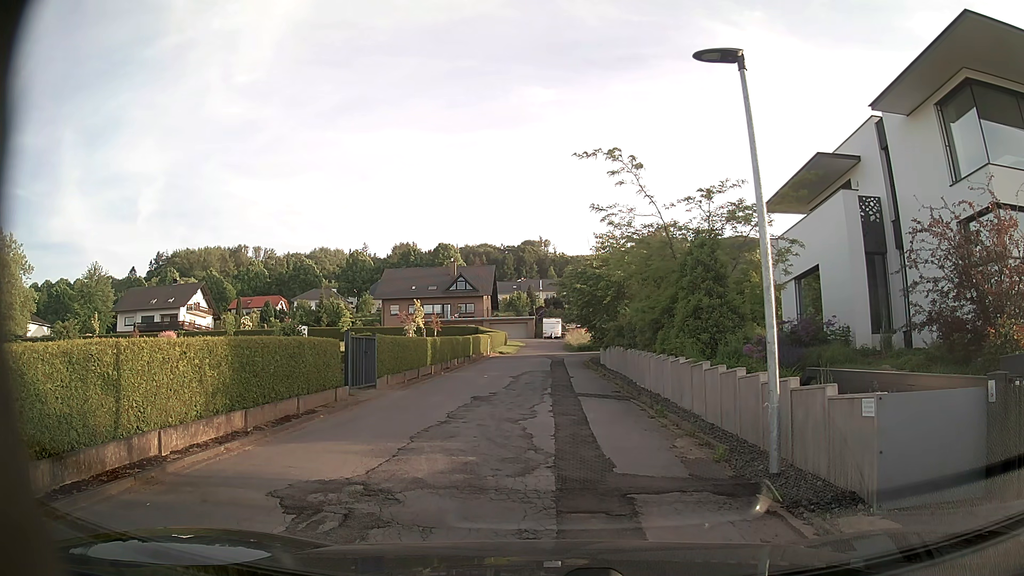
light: Day
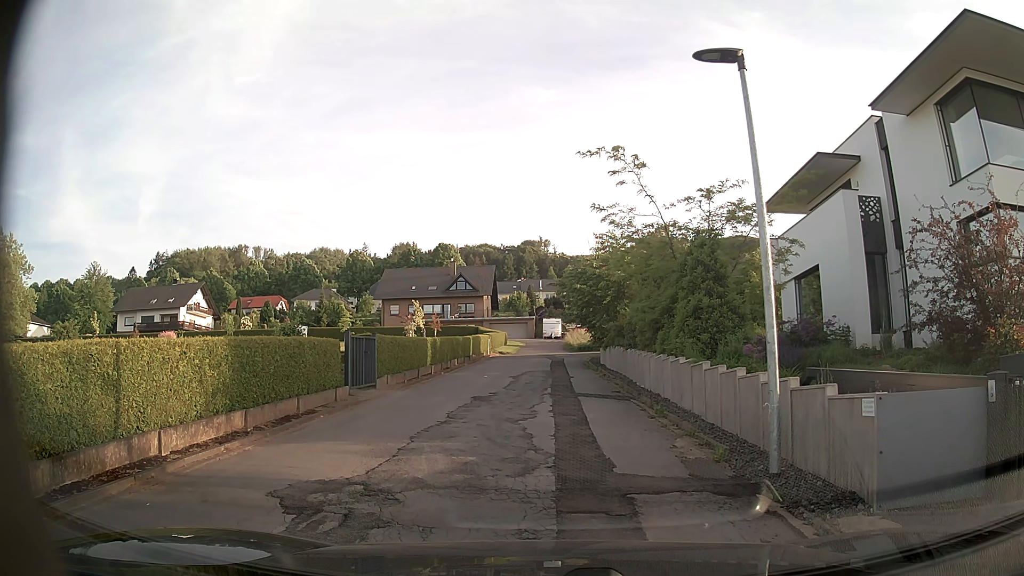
(0.0, 0.0) m; 0°
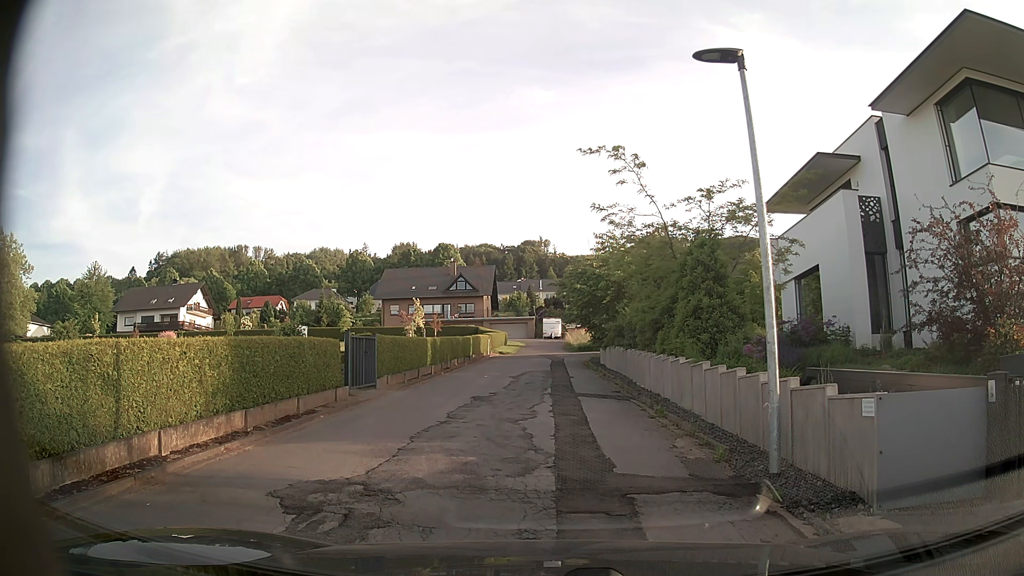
(0.0, 0.0) m; 0°
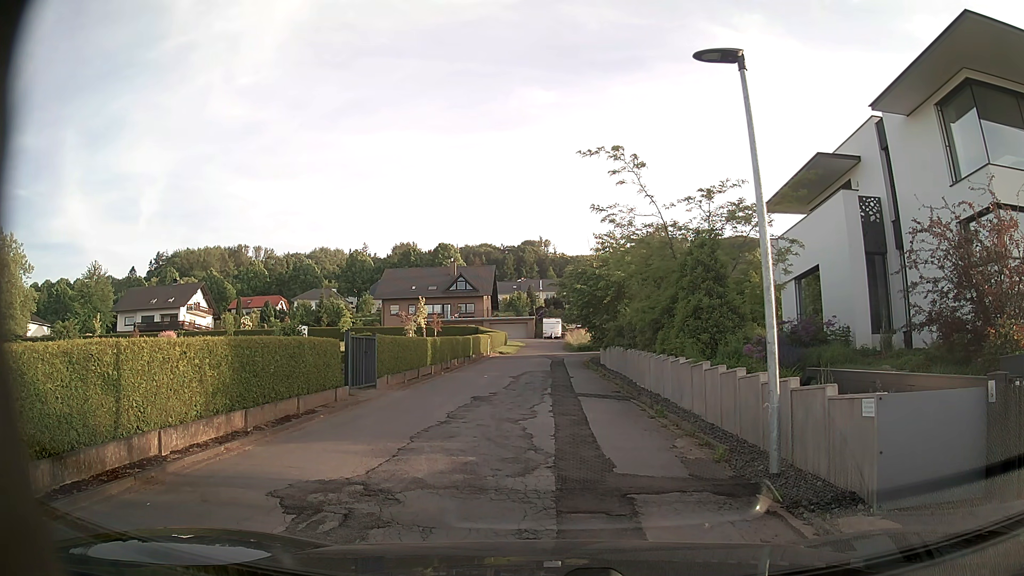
(0.0, 0.0) m; 0°
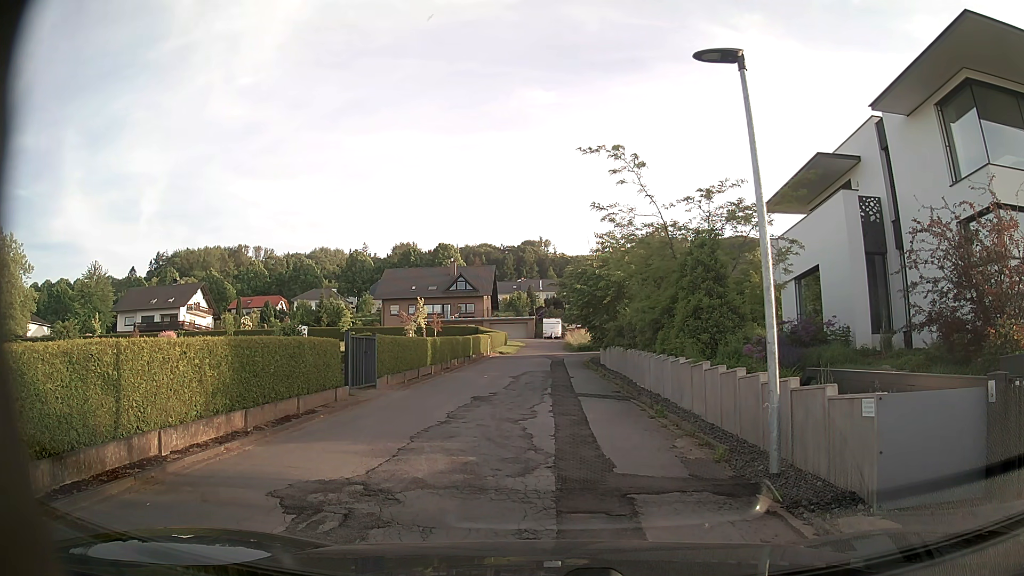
(0.0, 0.0) m; 0°
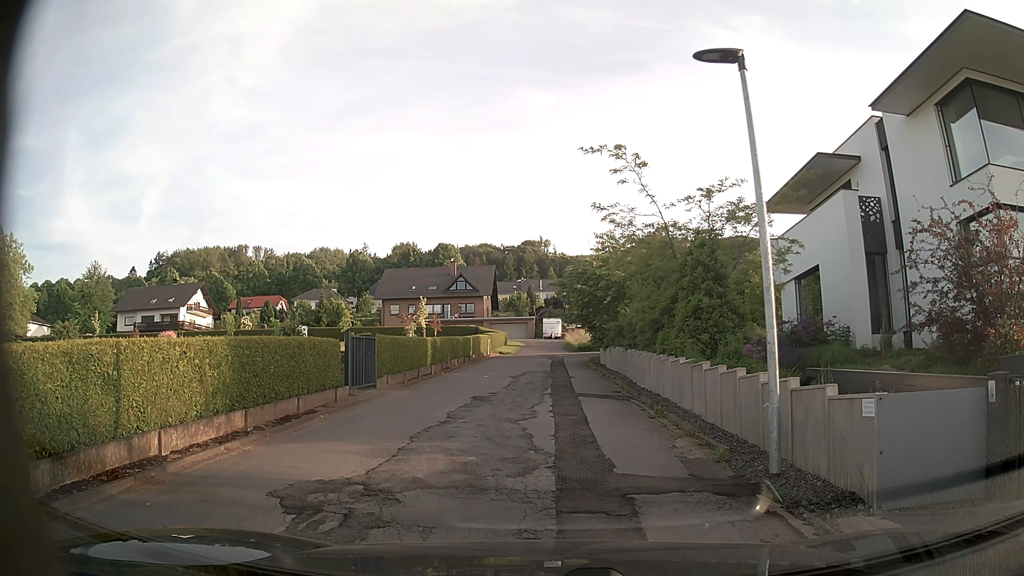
(0.0, 0.0) m; 0°
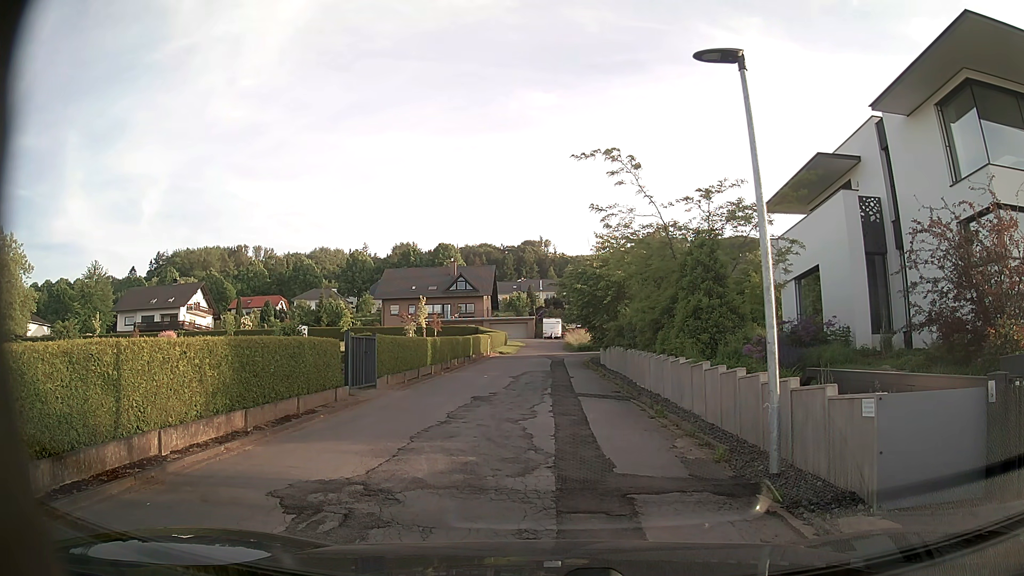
(0.0, 0.0) m; 0°
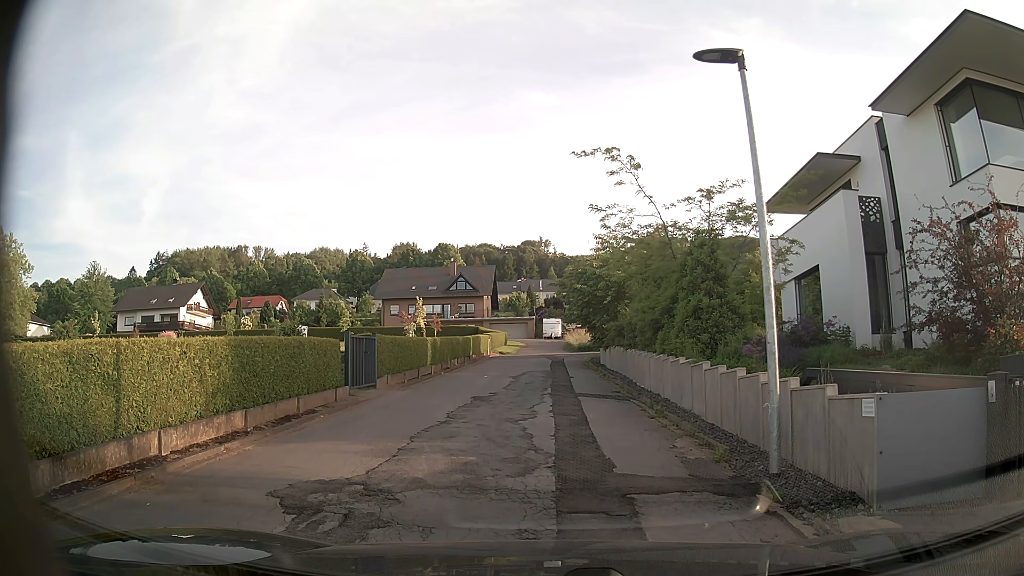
(0.0, 0.0) m; 0°
